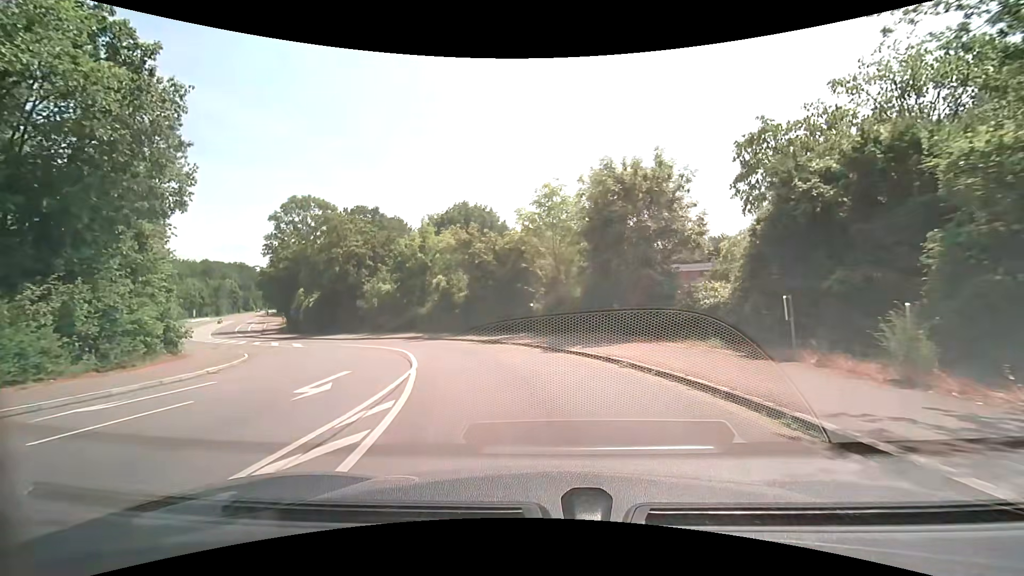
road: secondary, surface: asphalt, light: Day
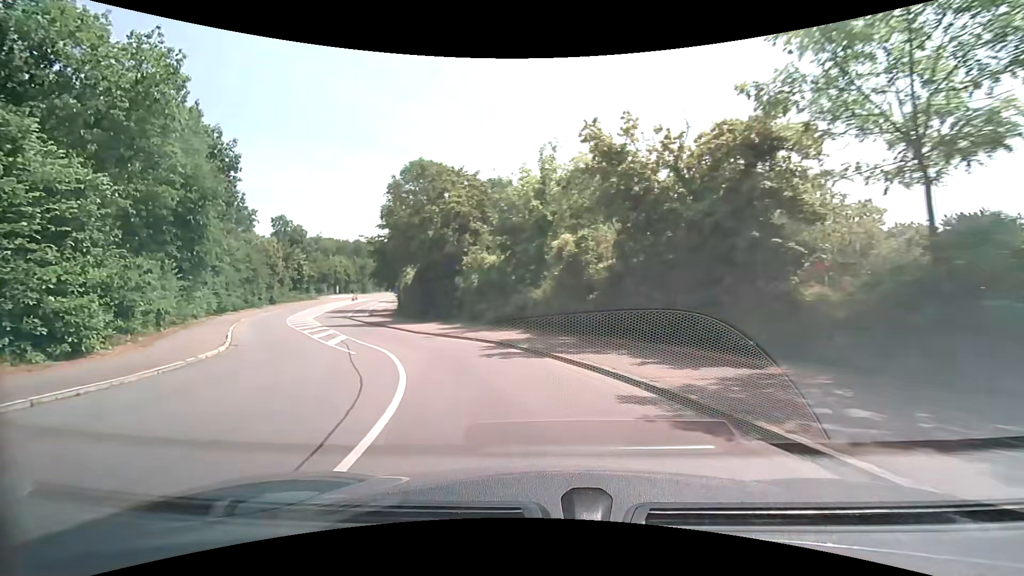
(-1.8, +15.8) m; -15°
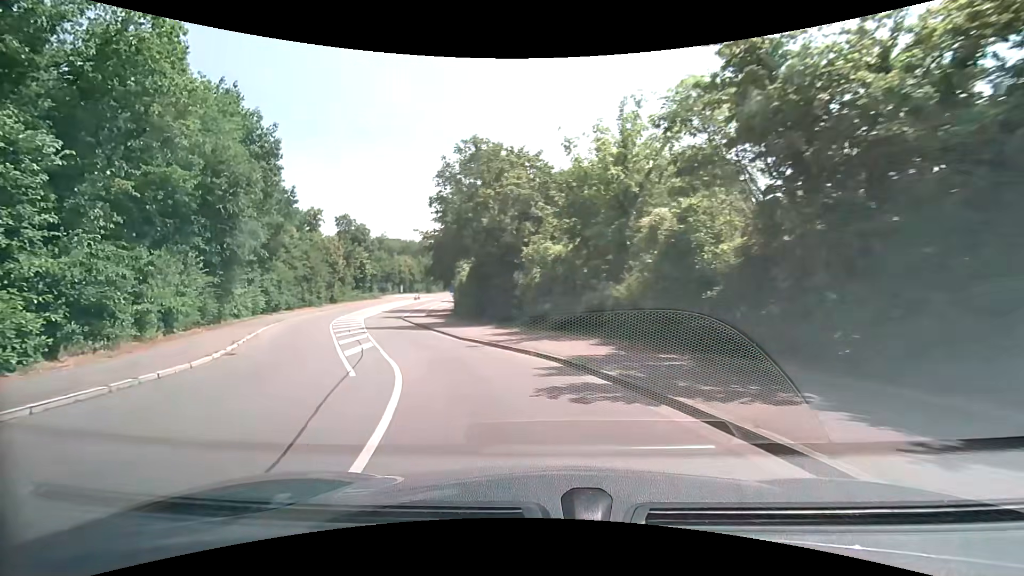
(-0.3, +5.6) m; -7°
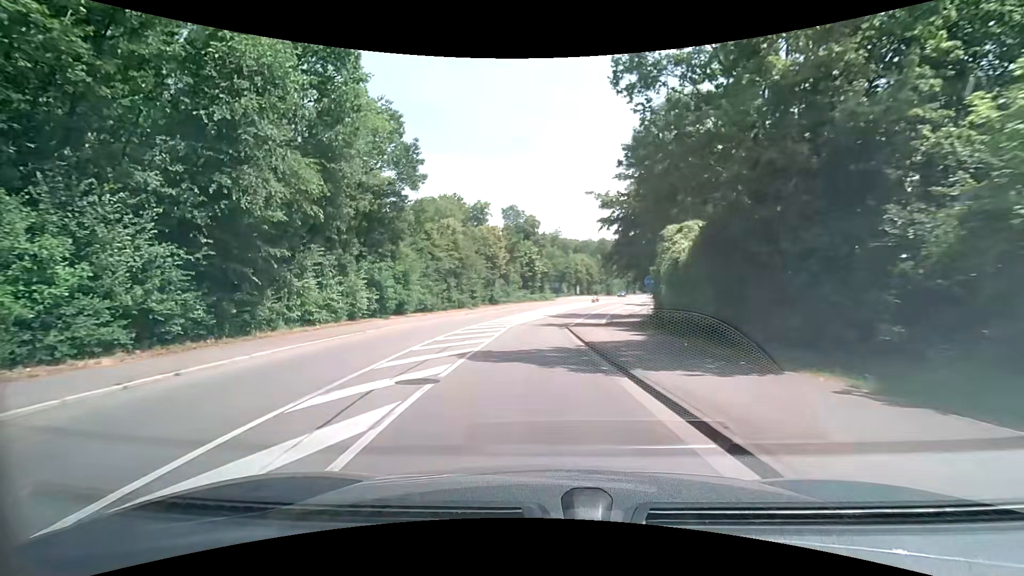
(-3.9, +18.2) m; -21°
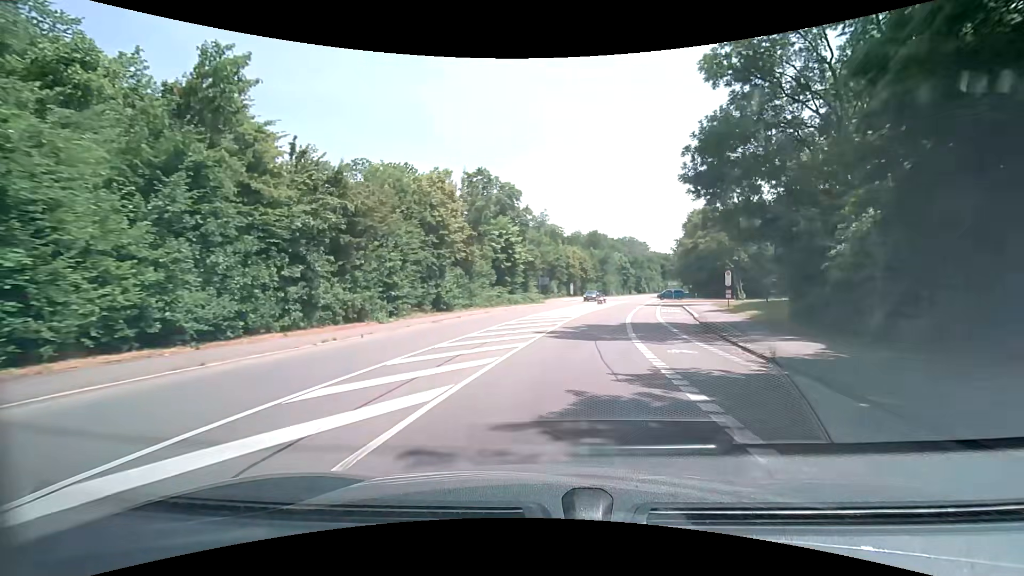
(-1.1, +28.9) m; 0°
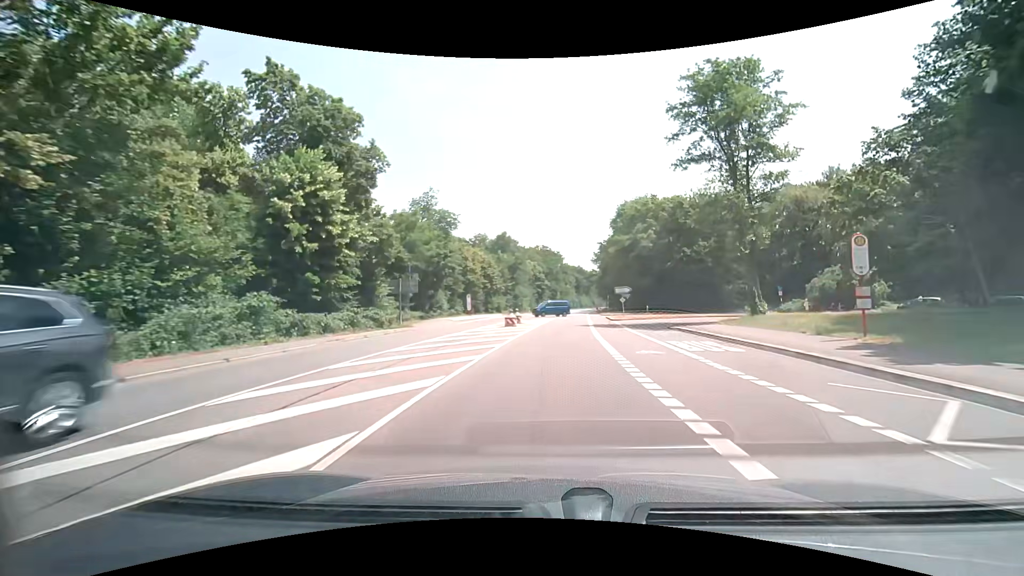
(+3.2, +31.6) m; +10°
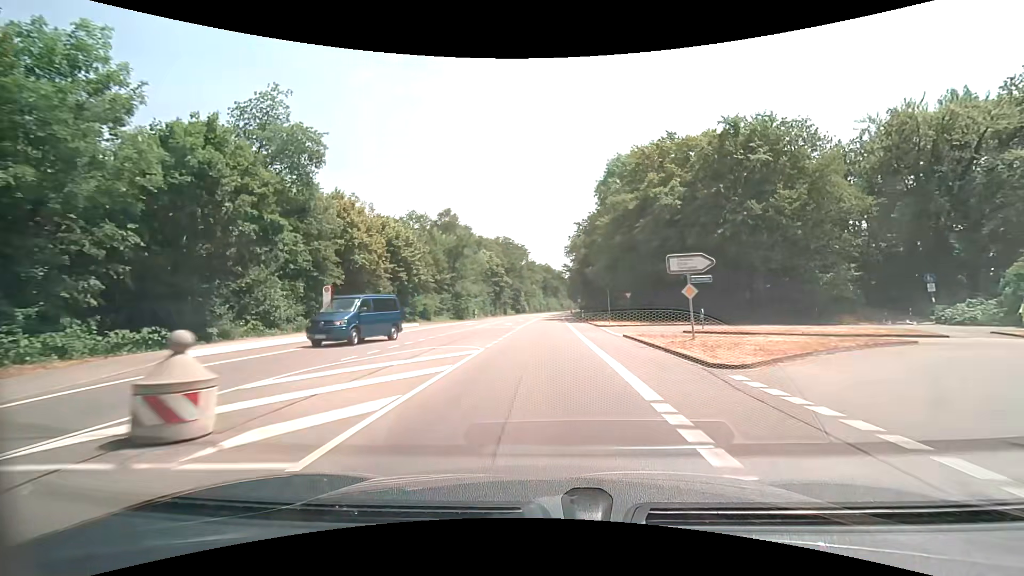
(+1.6, +33.1) m; +4°
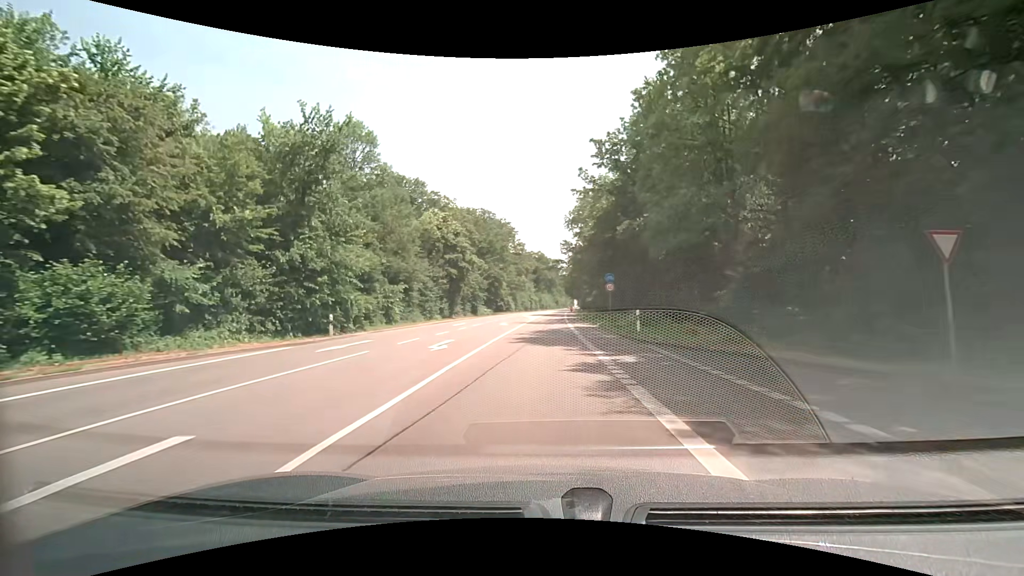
(+0.7, +42.7) m; +1°
(0, +10) (0, +20) (0, +30) (0, +40) (0, +50) (+1, +60) (+1, +70) (+1, +80) (+2, +90) (+2, +100) m
